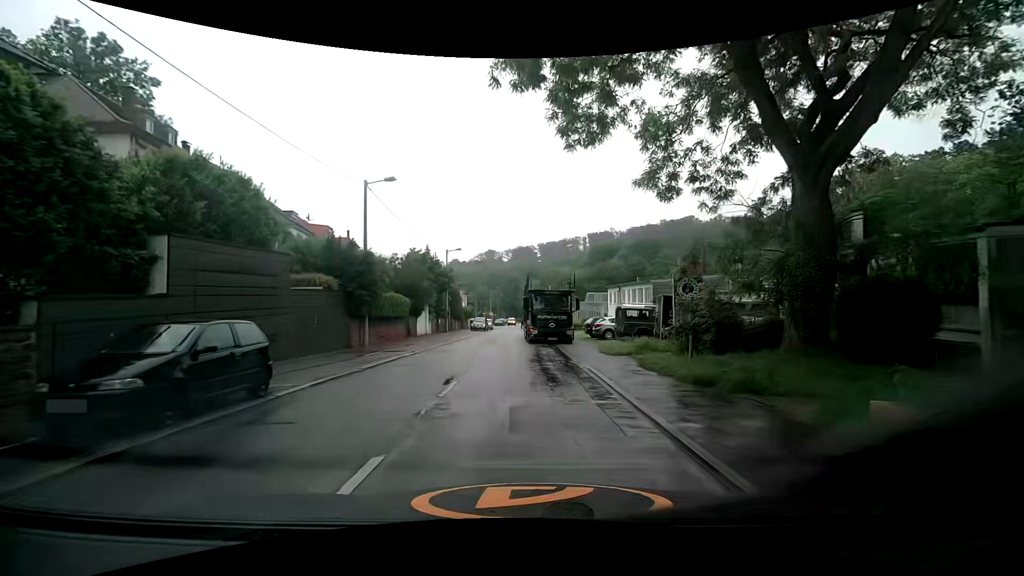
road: tertiary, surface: asphalt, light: Day
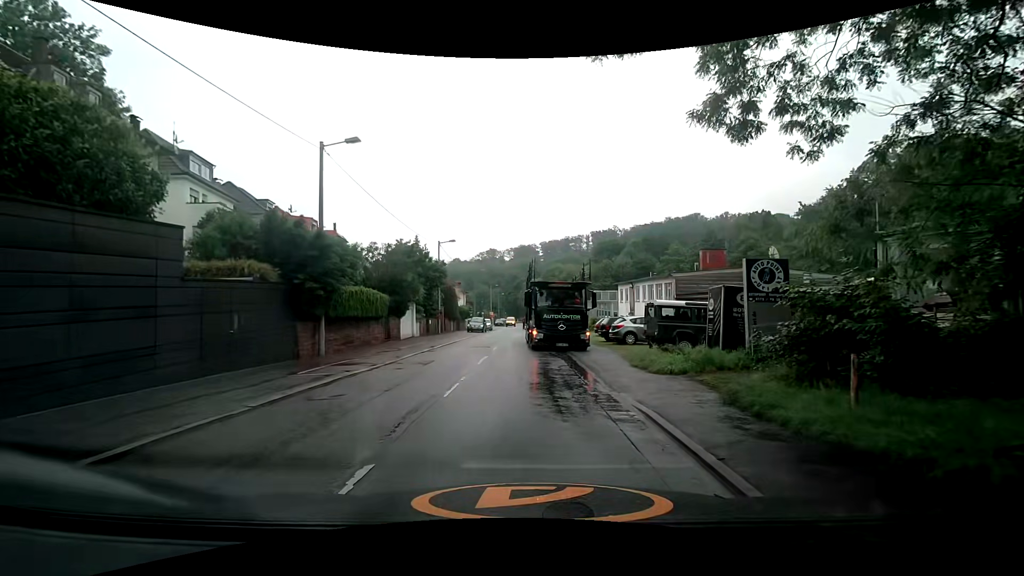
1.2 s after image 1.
(0.0, +5.6) m; -1°
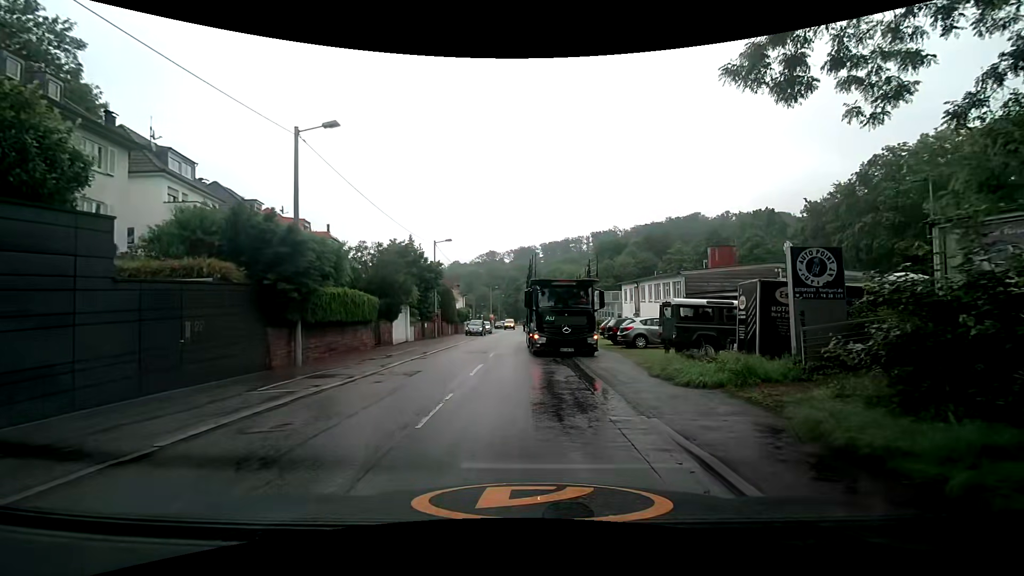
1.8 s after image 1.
(+0.1, +2.0) m; 0°
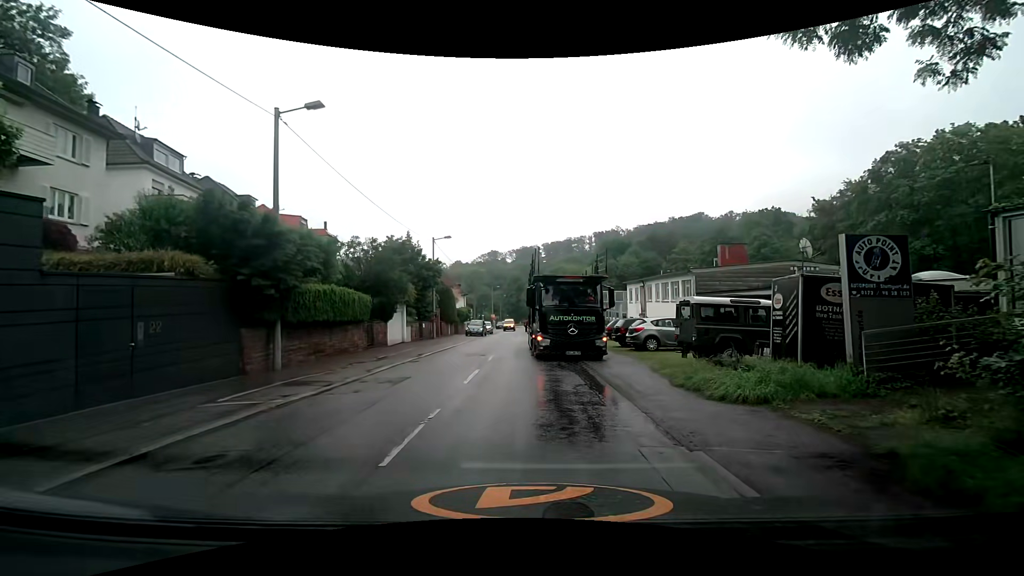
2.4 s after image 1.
(0.0, +1.6) m; -1°
